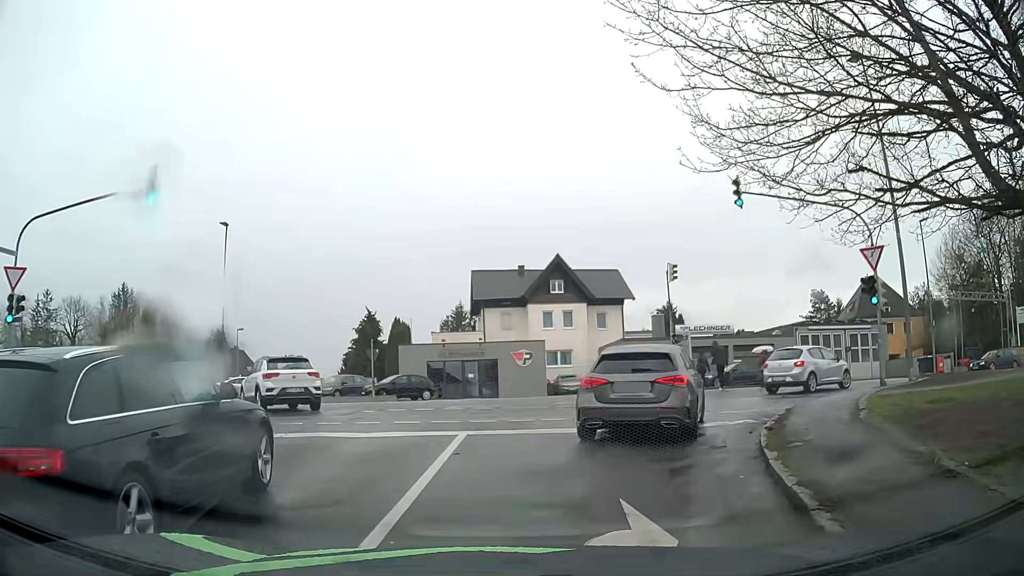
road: residential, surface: asphalt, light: Day
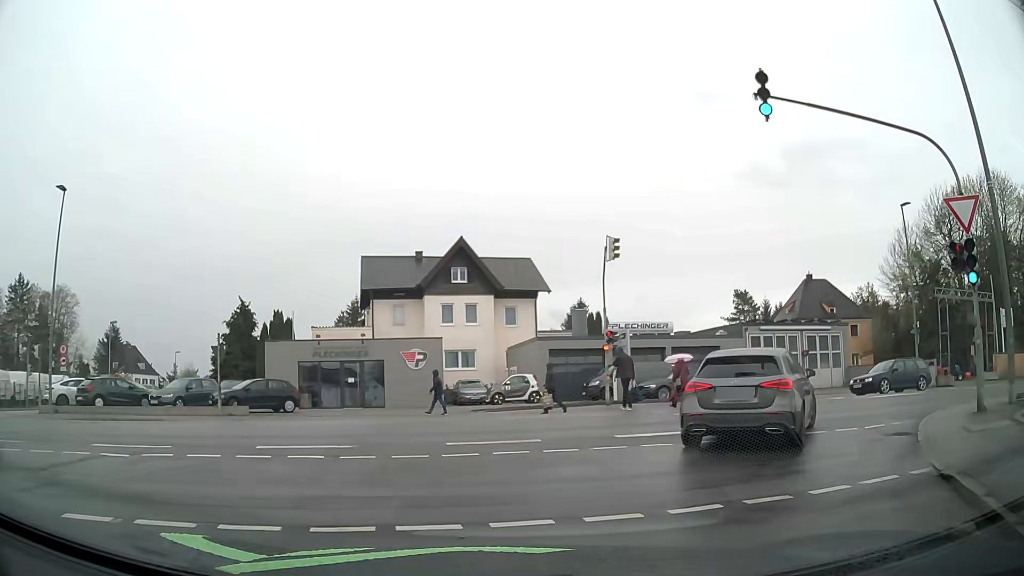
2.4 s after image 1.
(+0.7, +8.6) m; +10°
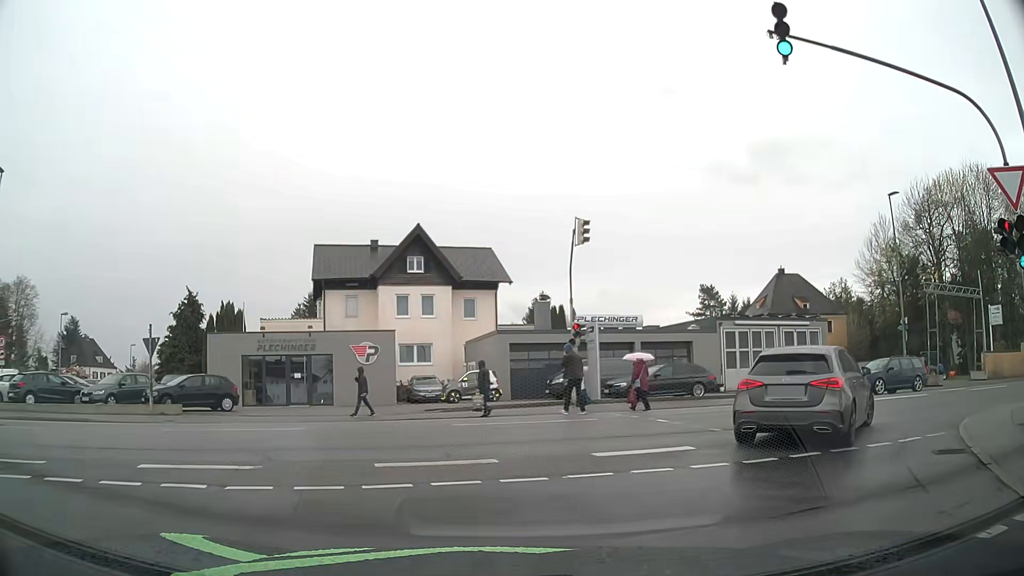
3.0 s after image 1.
(0.0, +2.6) m; +2°
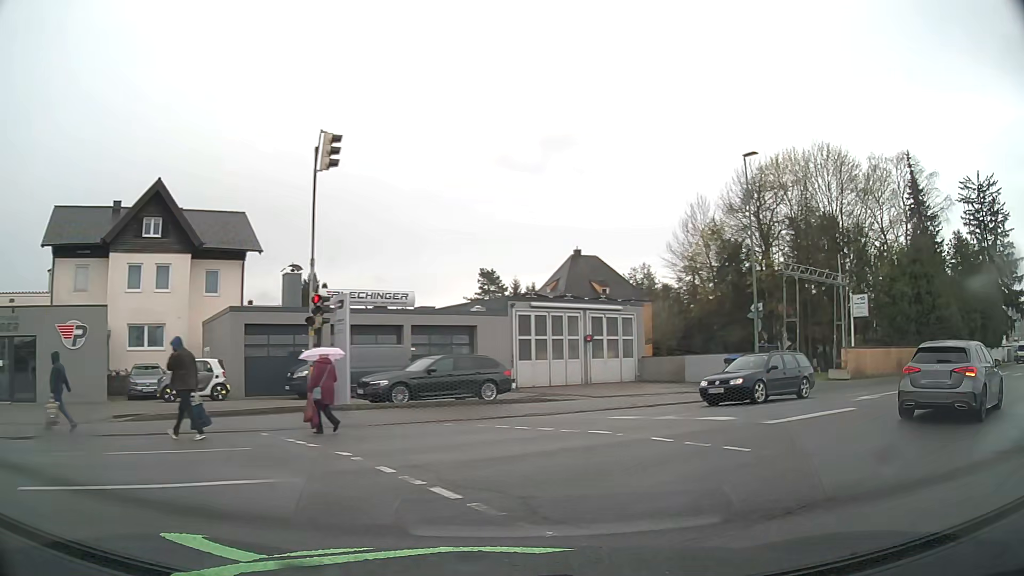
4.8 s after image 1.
(+1.2, +7.8) m; +19°
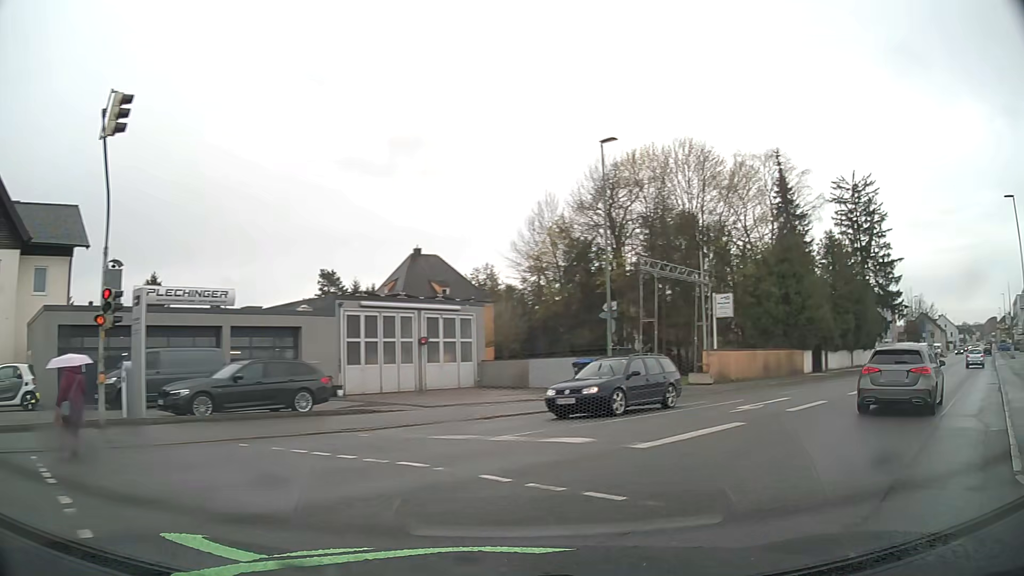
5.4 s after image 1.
(+0.4, +2.7) m; +13°
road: tertiary
